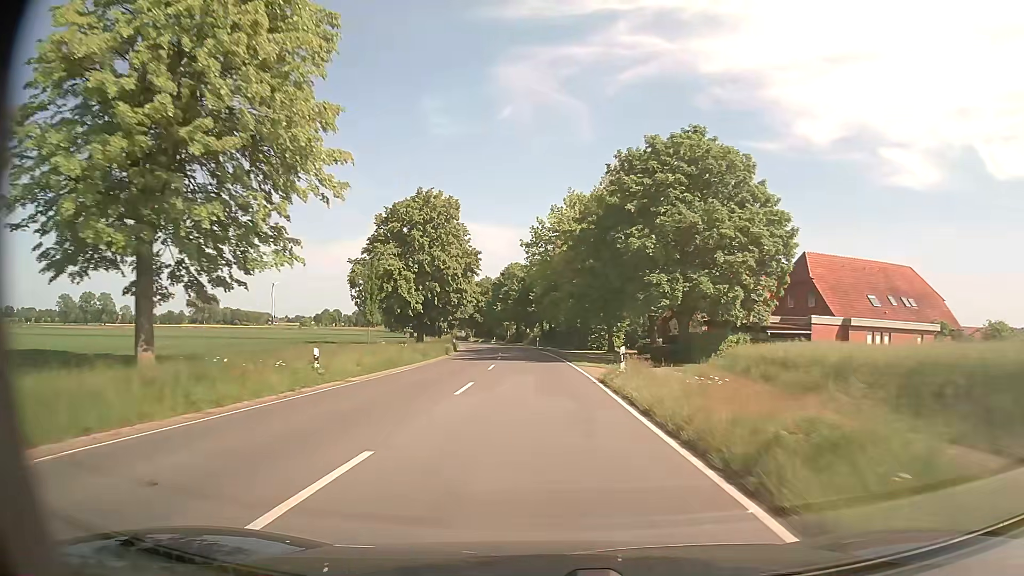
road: secondary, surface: asphalt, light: Day
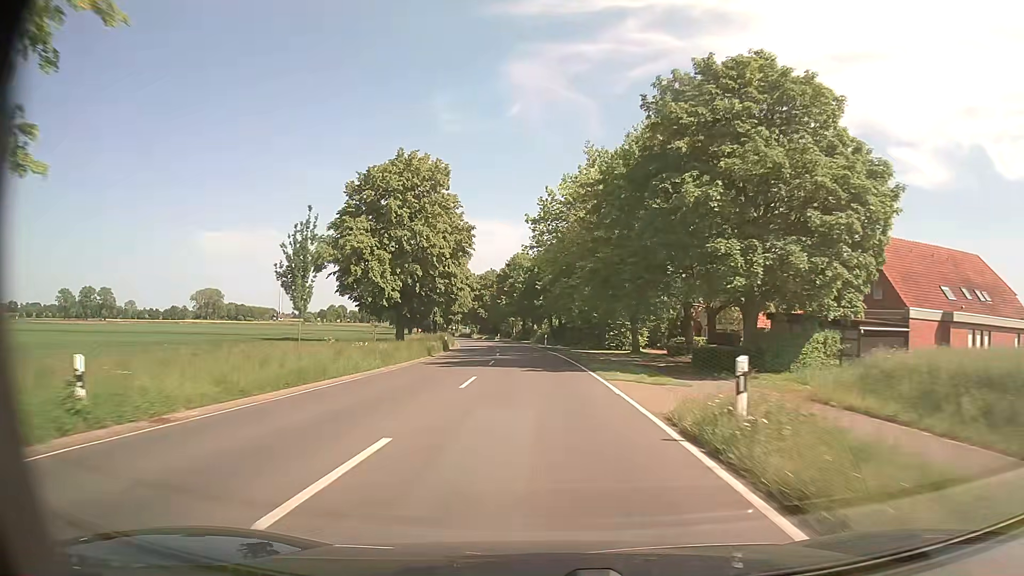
(0.0, +11.5) m; 0°
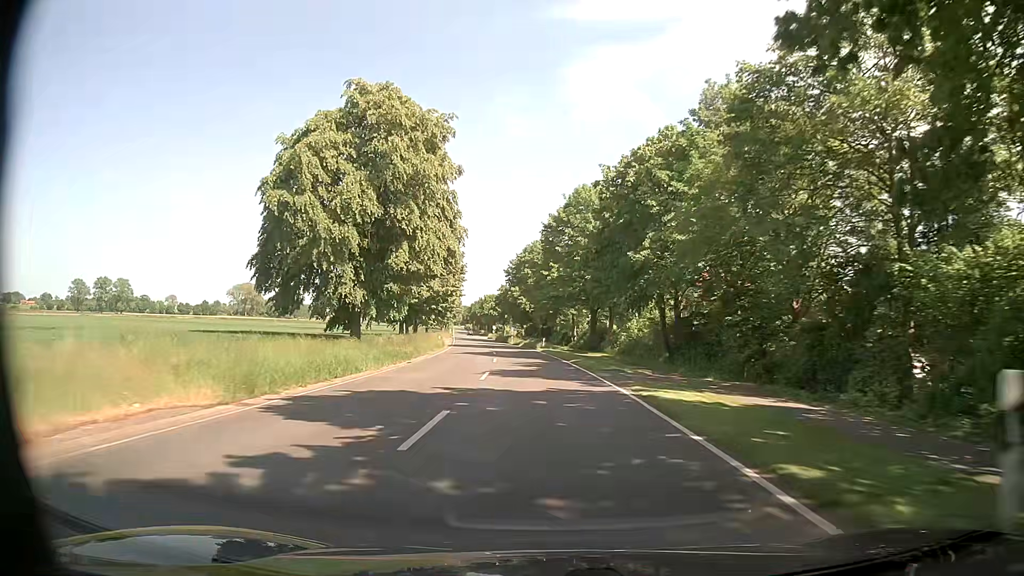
(-2.8, +57.0) m; -5°
(0, +10) (-1, +20) (-1, +30) (-2, +40) (-3, +50) (-4, +60) (-5, +70) (-7, +80) (-8, +90) (-10, +99) m
